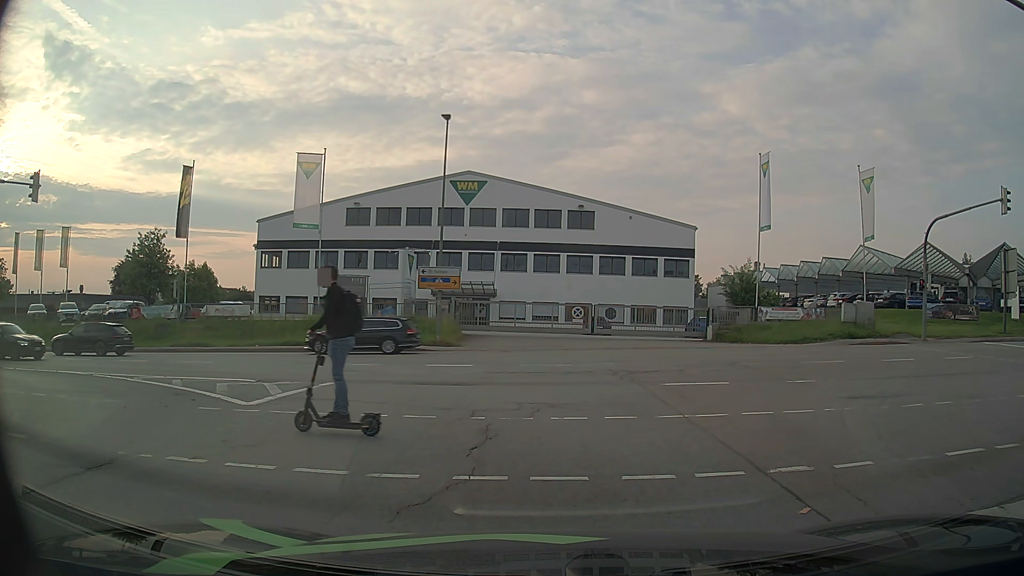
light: Day
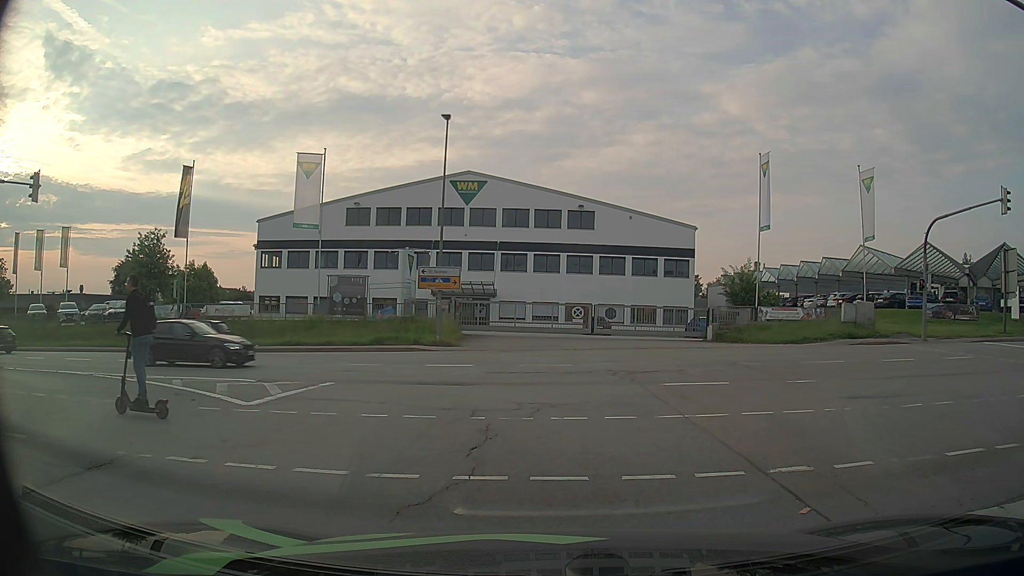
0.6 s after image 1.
(0.0, 0.0) m; 0°
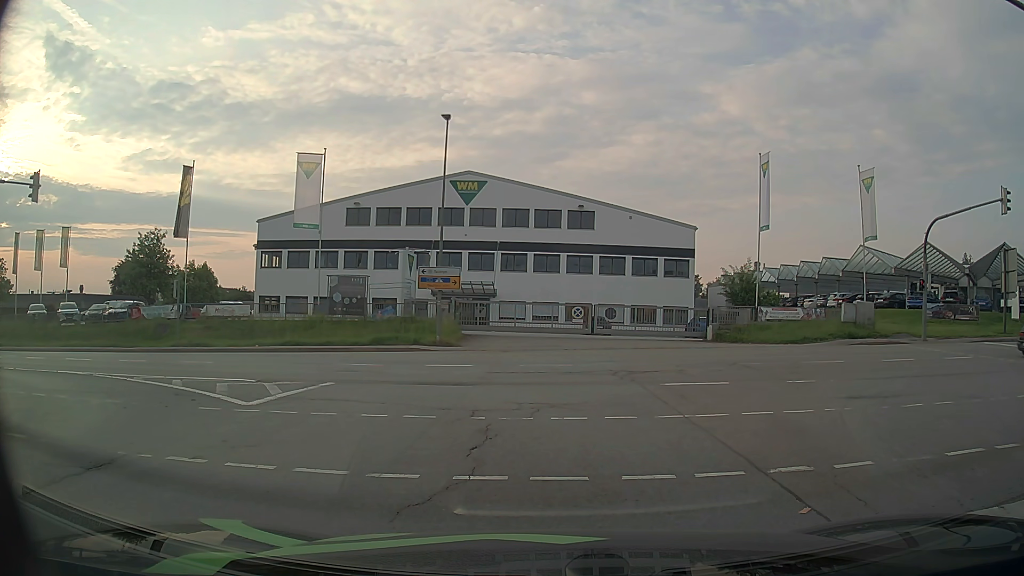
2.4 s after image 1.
(0.0, 0.0) m; 0°
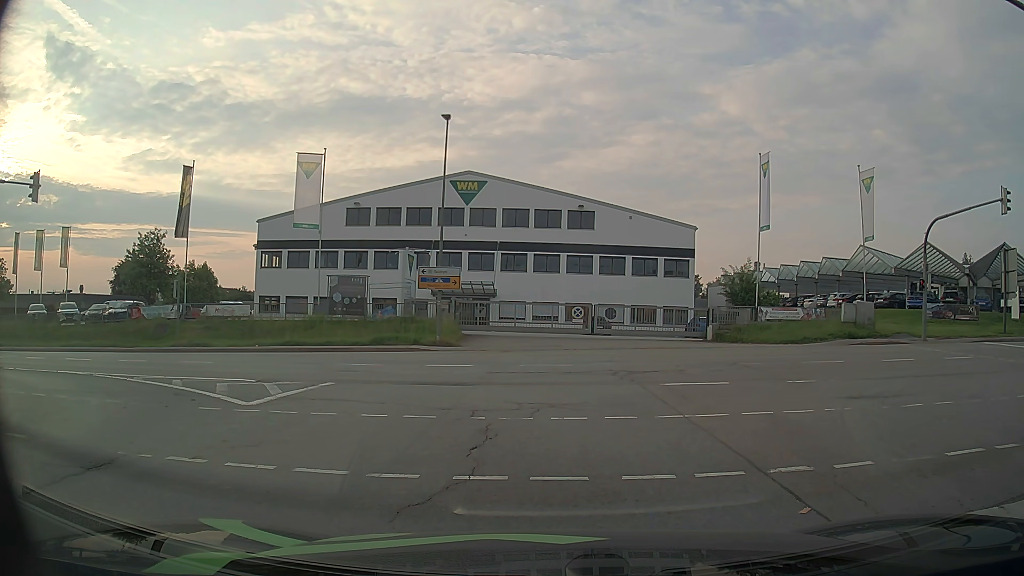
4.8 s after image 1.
(0.0, 0.0) m; 0°
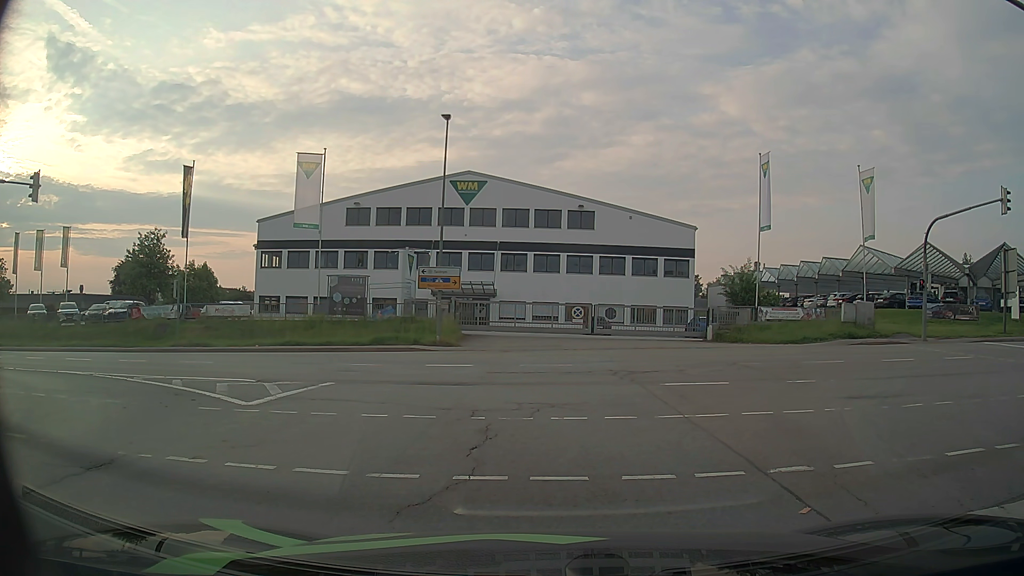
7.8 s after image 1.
(0.0, 0.0) m; 0°
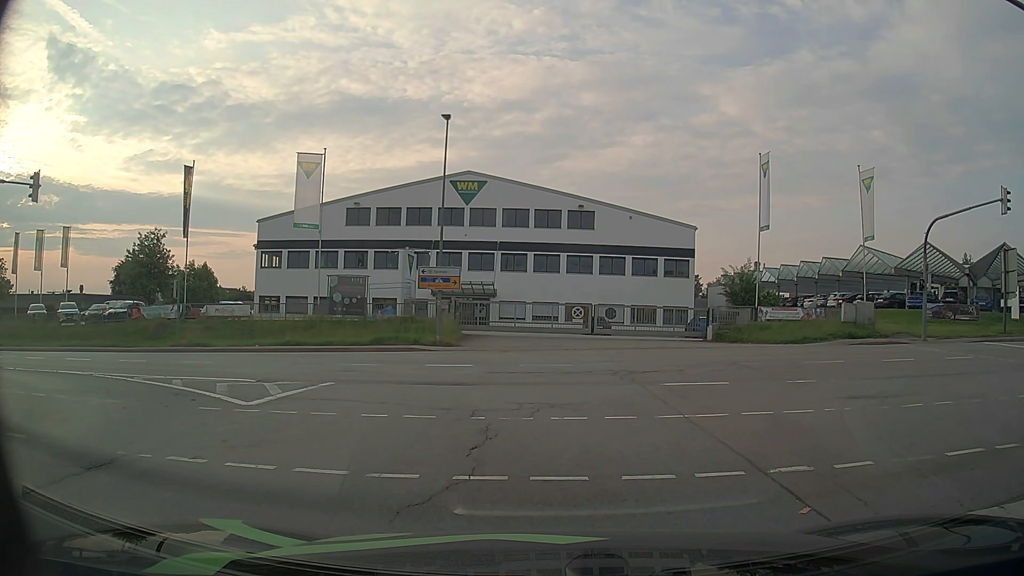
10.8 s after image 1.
(0.0, 0.0) m; 0°
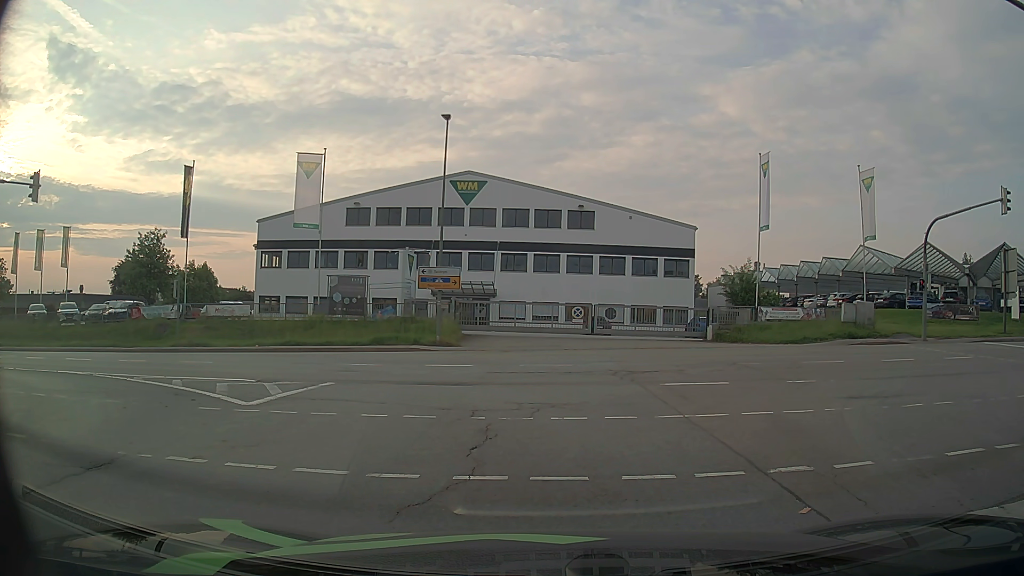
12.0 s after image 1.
(0.0, 0.0) m; 0°
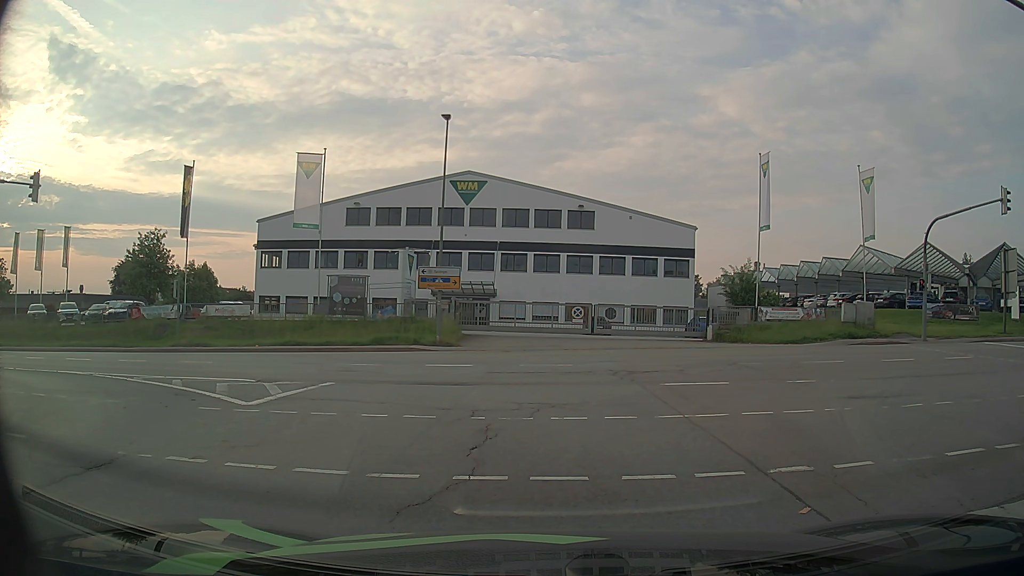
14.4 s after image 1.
(0.0, 0.0) m; 0°
(-1, +10) (-5, +19) (-14, +24) (-24, +25) (-34, +25) (-44, +24) (-54, +24) (-64, +24) (-74, +24) (-84, +25) m
